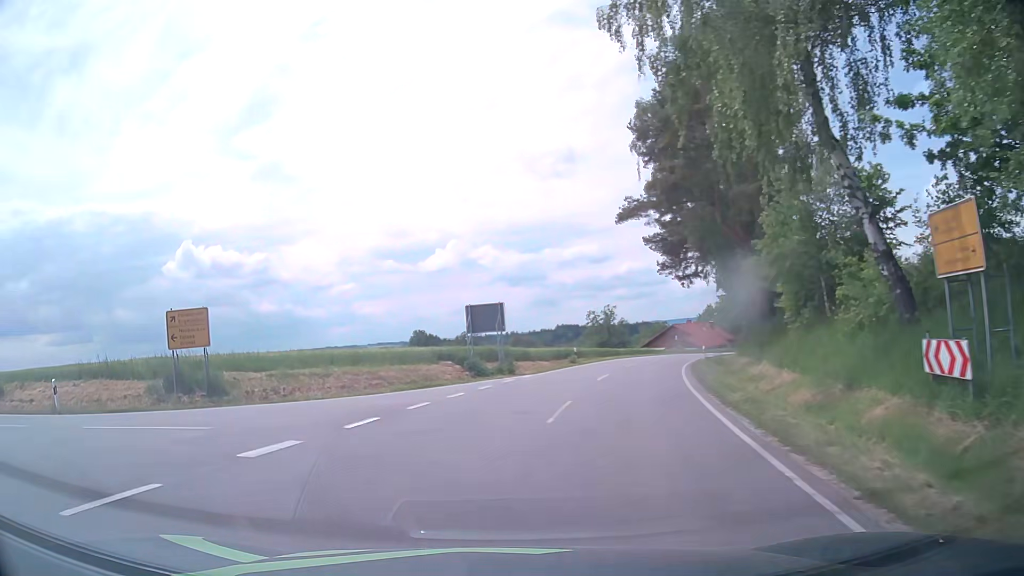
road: tertiary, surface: asphalt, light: Day
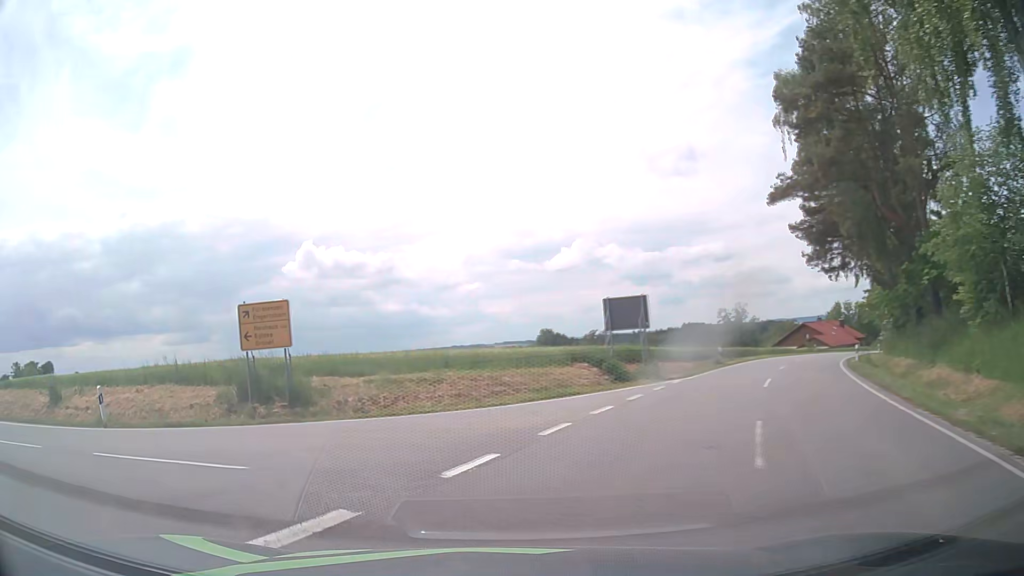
(-0.3, +4.0) m; -11°
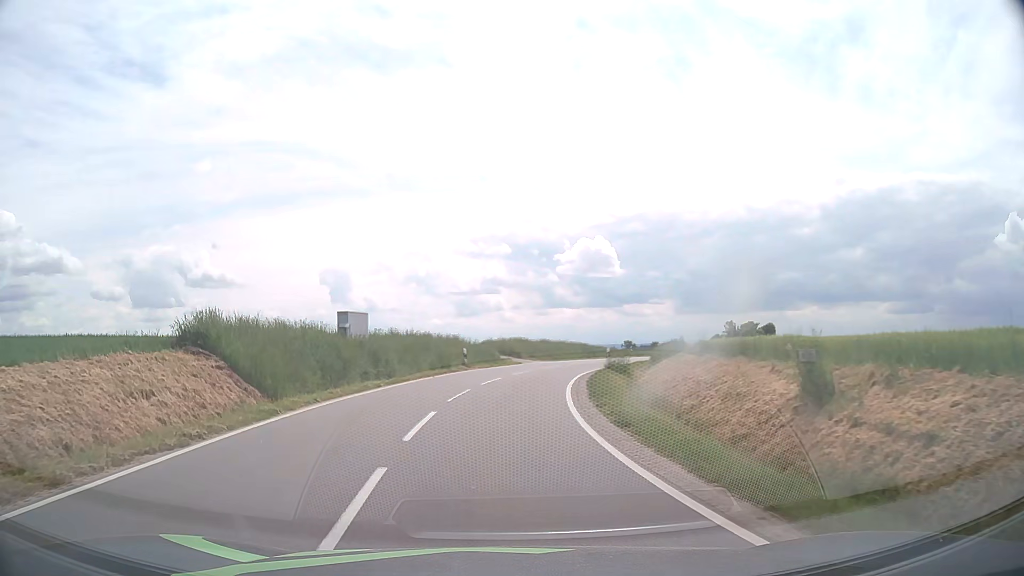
(-9.4, +12.9) m; -63°
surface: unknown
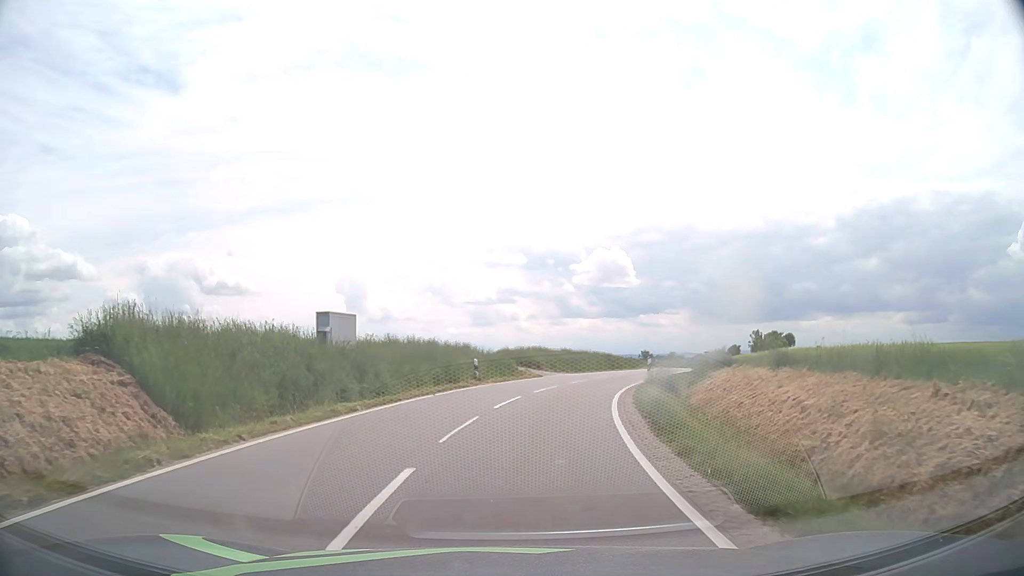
(-0.1, +5.7) m; -1°
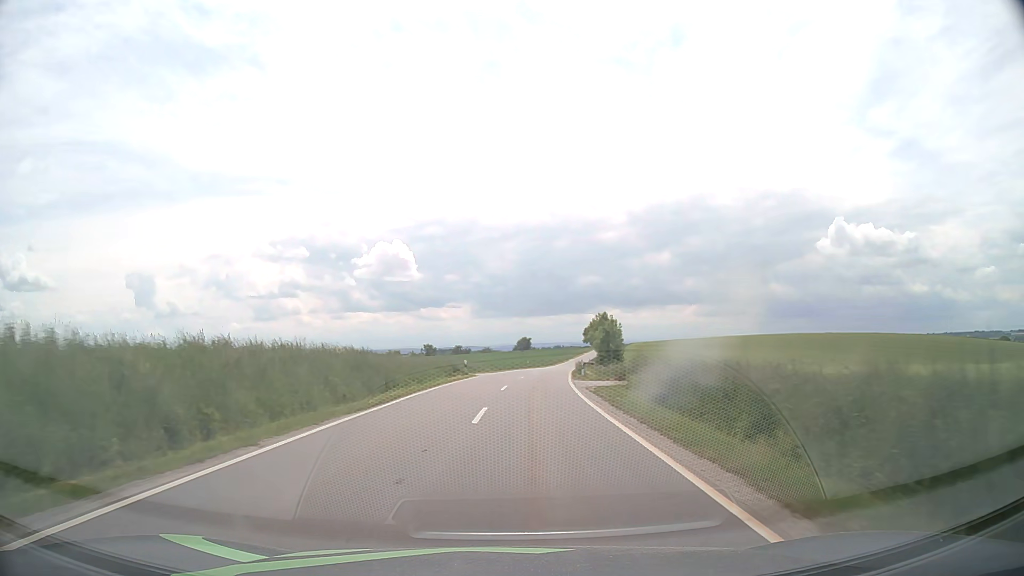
(+6.5, +39.3) m; +18°
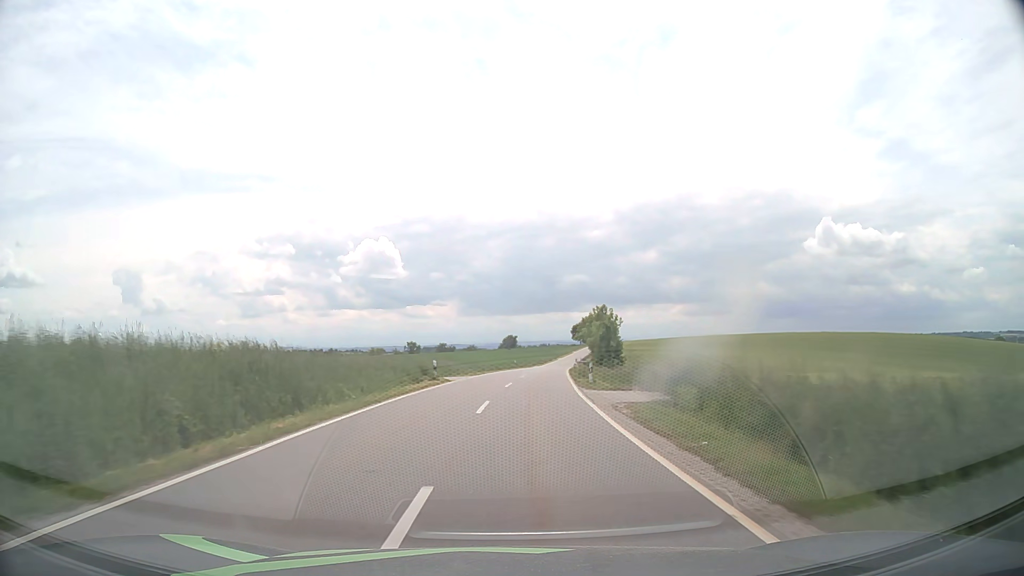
(+0.1, +10.2) m; +1°
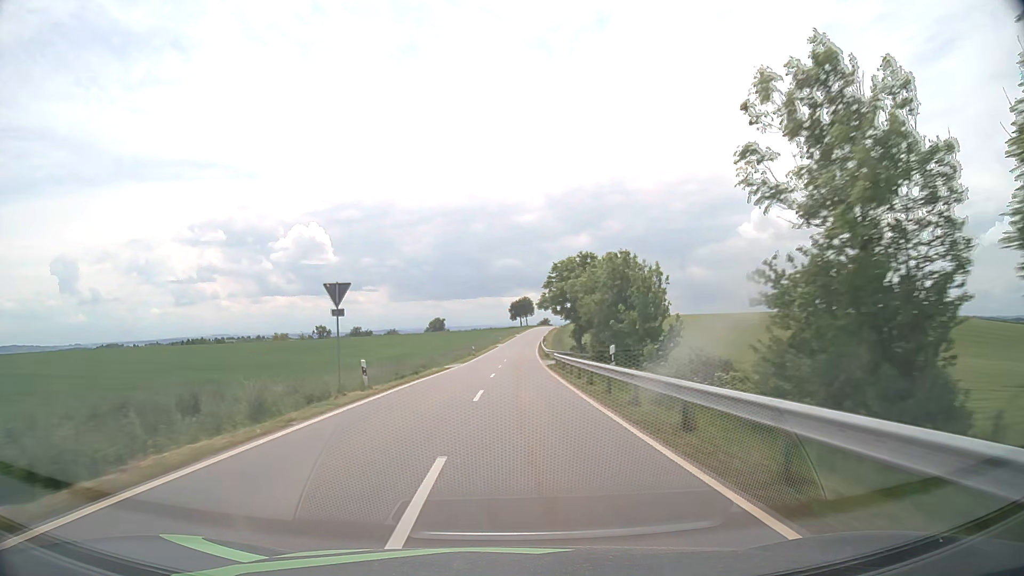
(+3.2, +60.0) m; +6°
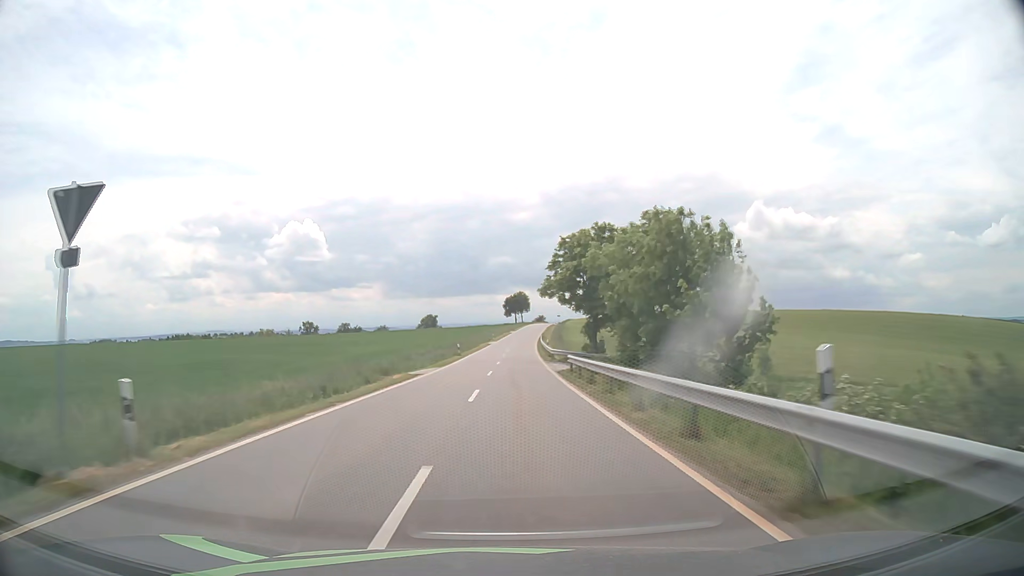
(+0.1, +12.9) m; 0°
(0, +10) (0, +20) (0, +30) (0, +40) (+1, +50) (+1, +60) (+1, +70) (+2, +80) (+2, +90) (+3, +100) m
